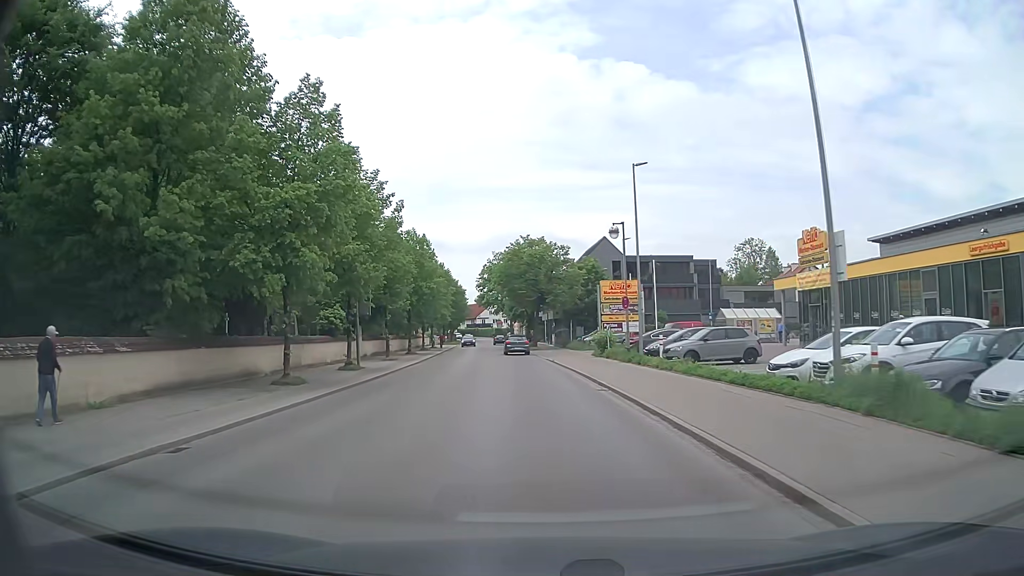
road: tertiary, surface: asphalt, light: Day
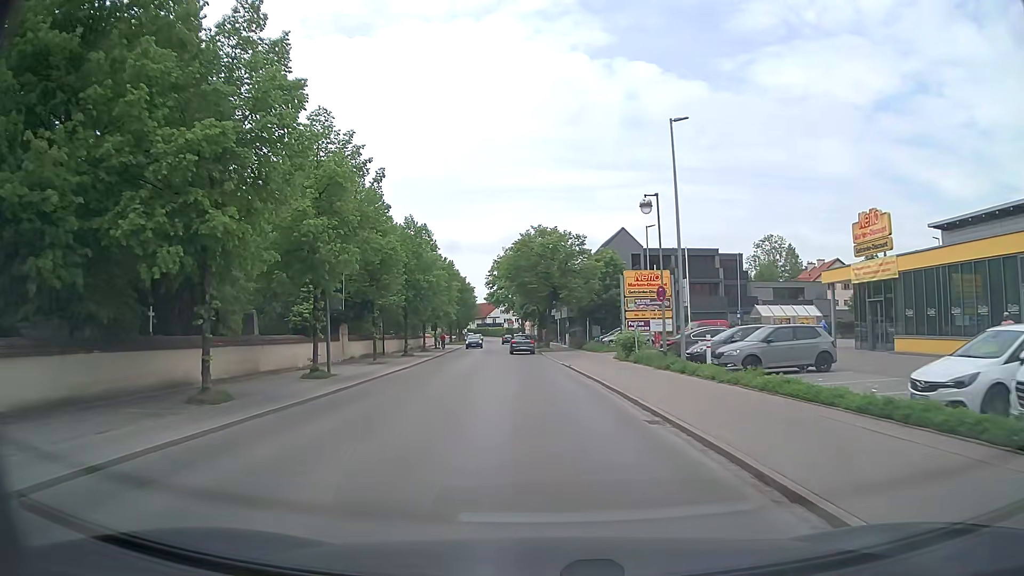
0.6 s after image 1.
(-0.1, +6.3) m; -1°
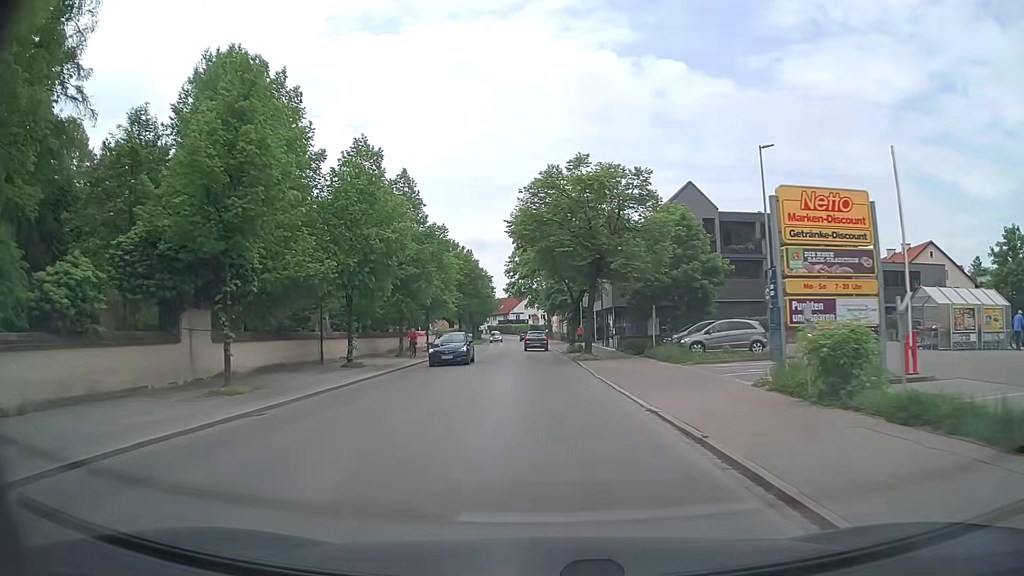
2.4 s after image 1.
(-0.5, +20.5) m; -2°
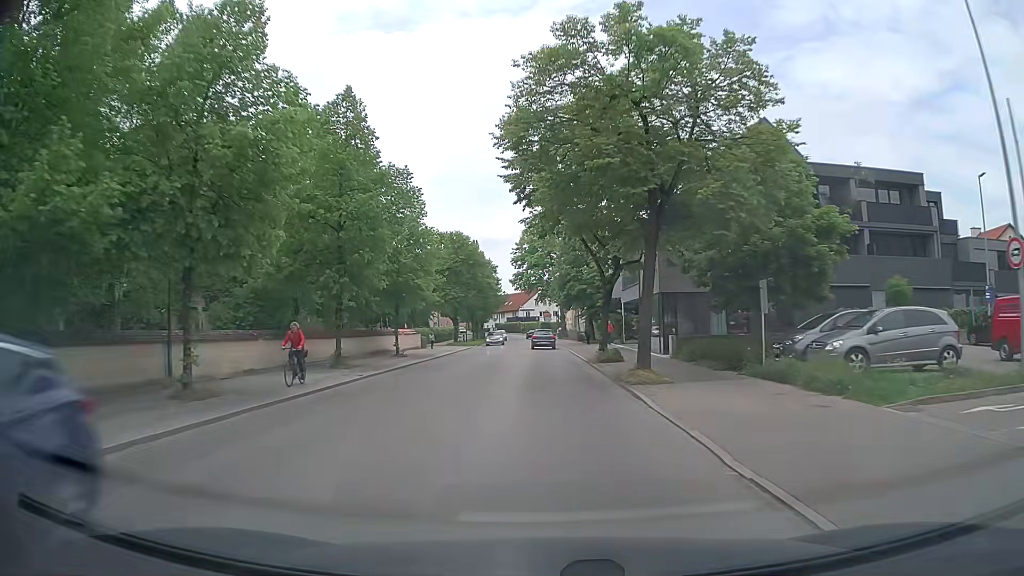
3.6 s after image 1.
(-0.1, +14.9) m; -1°
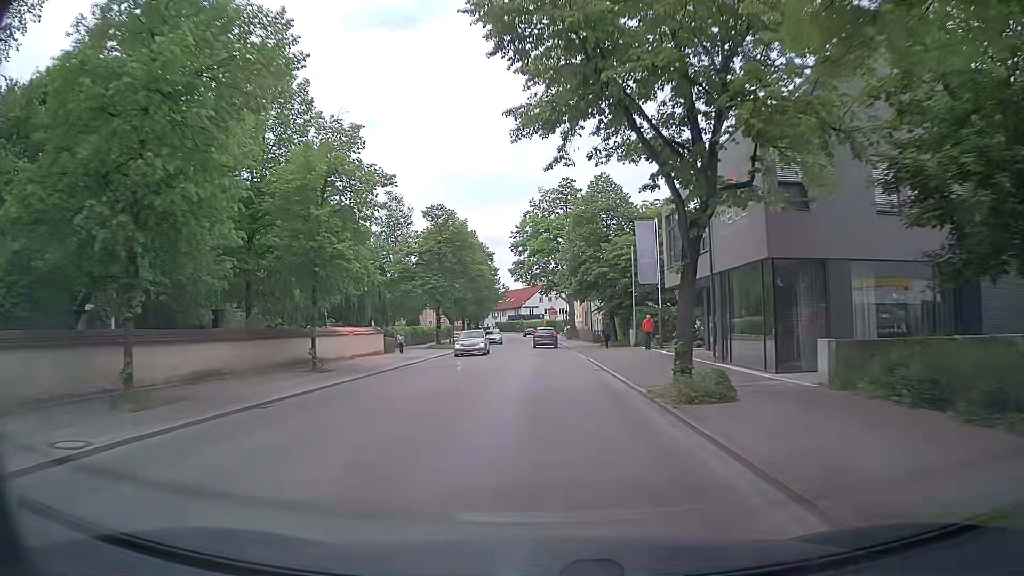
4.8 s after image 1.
(-0.1, +14.7) m; 0°
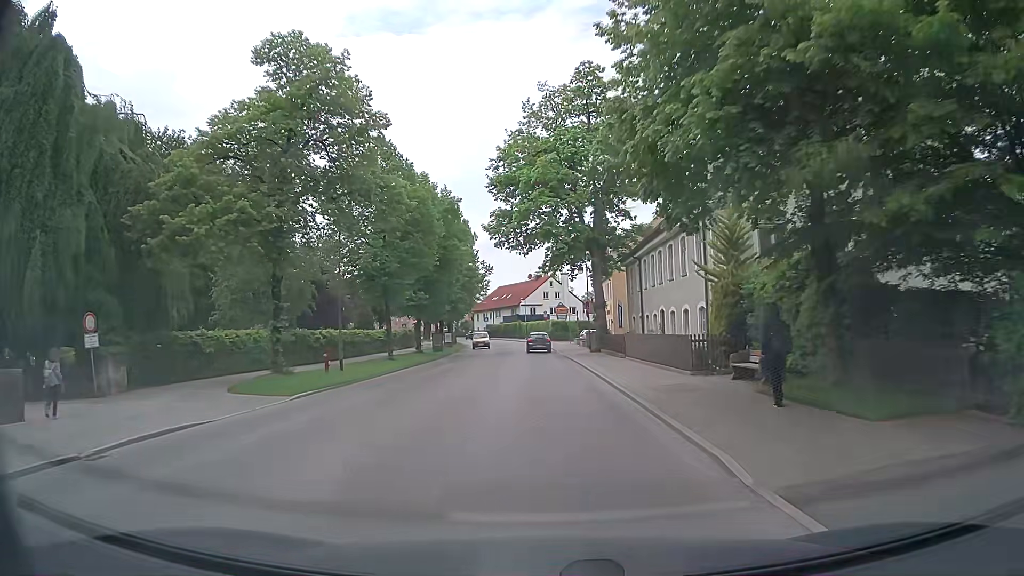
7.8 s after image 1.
(+0.1, +35.3) m; -1°
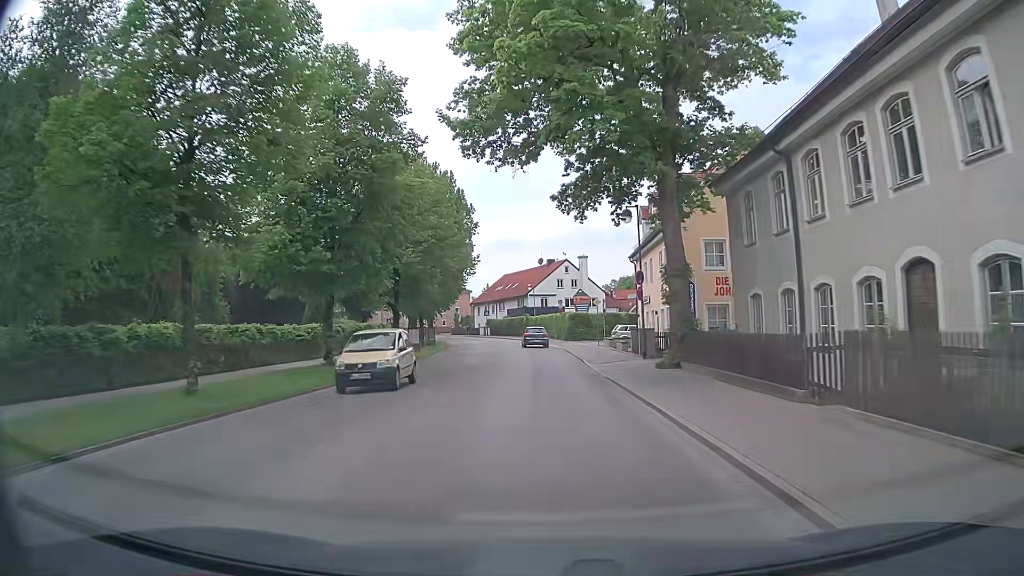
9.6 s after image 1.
(0.0, +21.8) m; -1°
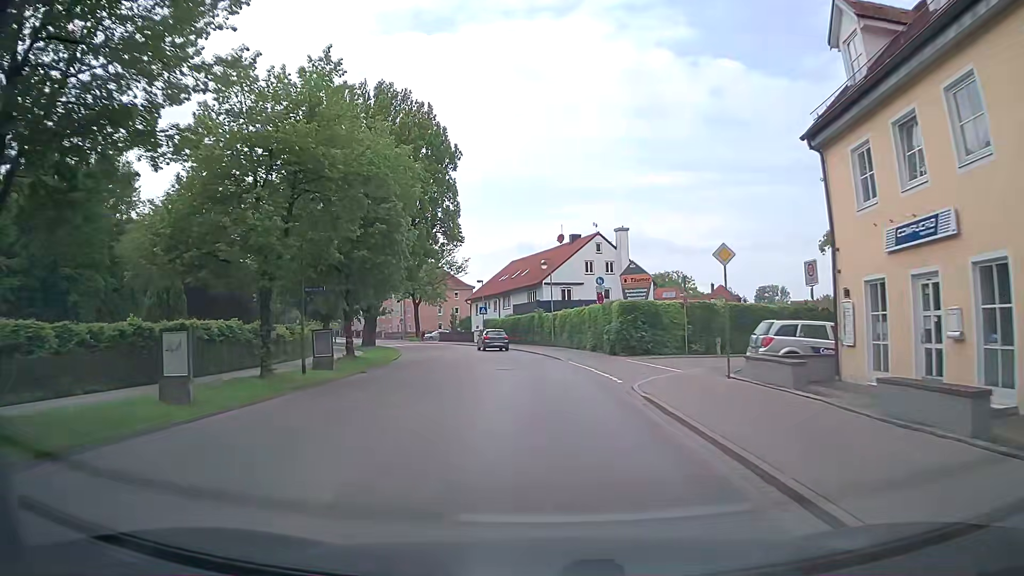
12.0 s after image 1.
(-0.1, +29.5) m; -1°
(0, +10) (0, +20) (-1, +30) (-3, +40) (-5, +50) (-7, +59) (-11, +69) (-16, +77) (-21, +86) (-26, +95) m
